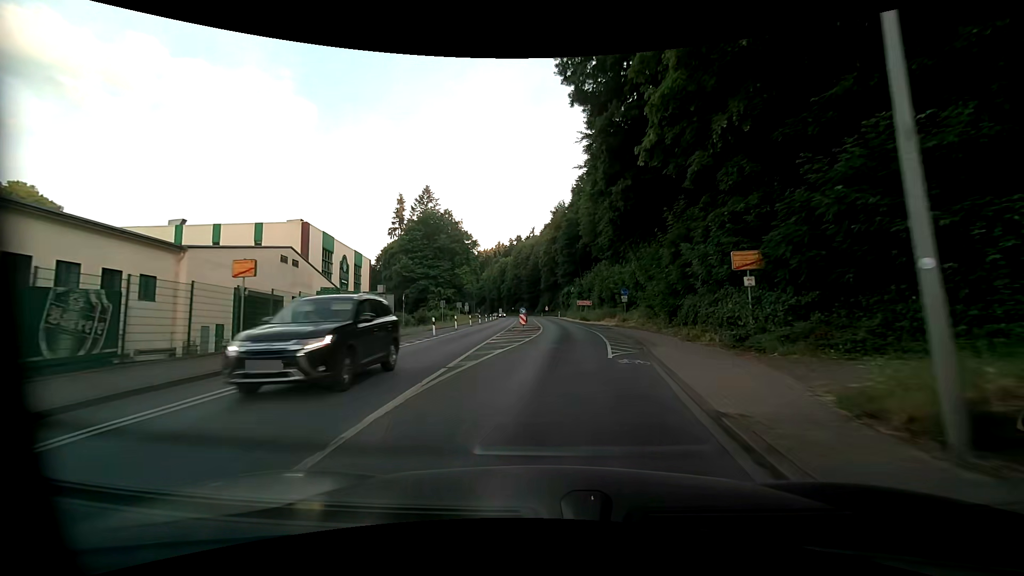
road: primary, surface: asphalt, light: Day
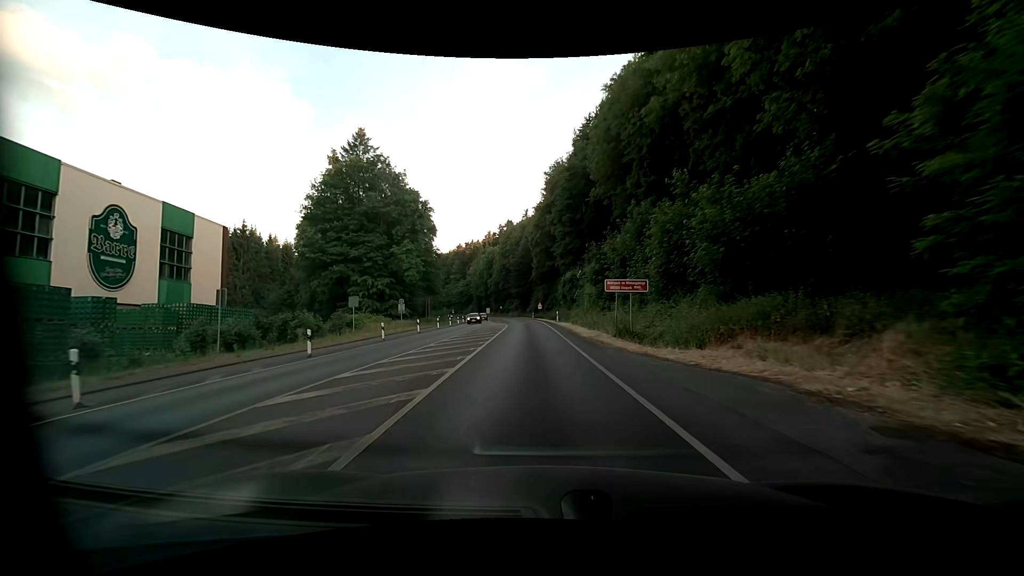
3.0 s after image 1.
(+1.4, +40.6) m; 0°
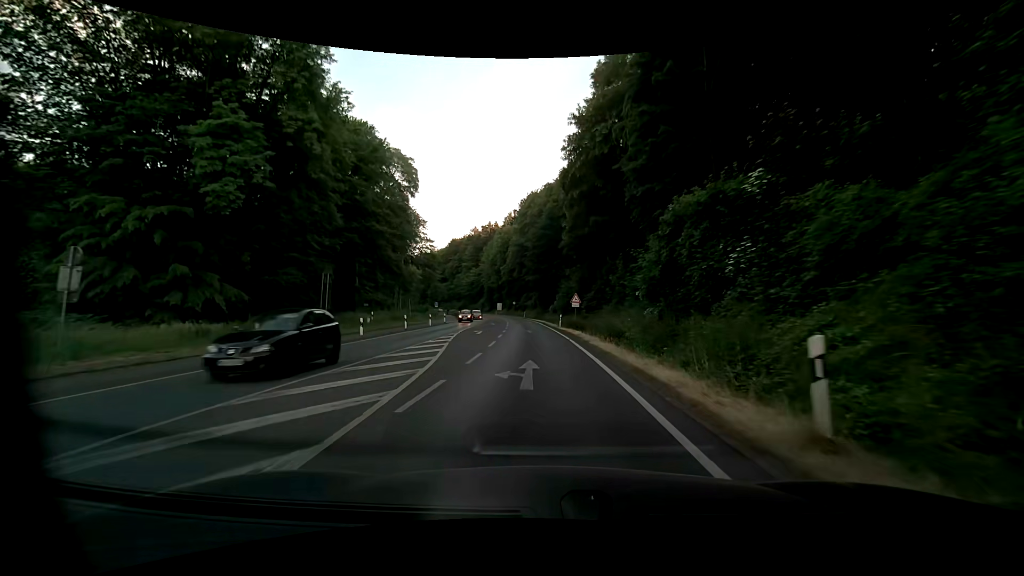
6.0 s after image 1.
(-1.5, +44.2) m; -3°
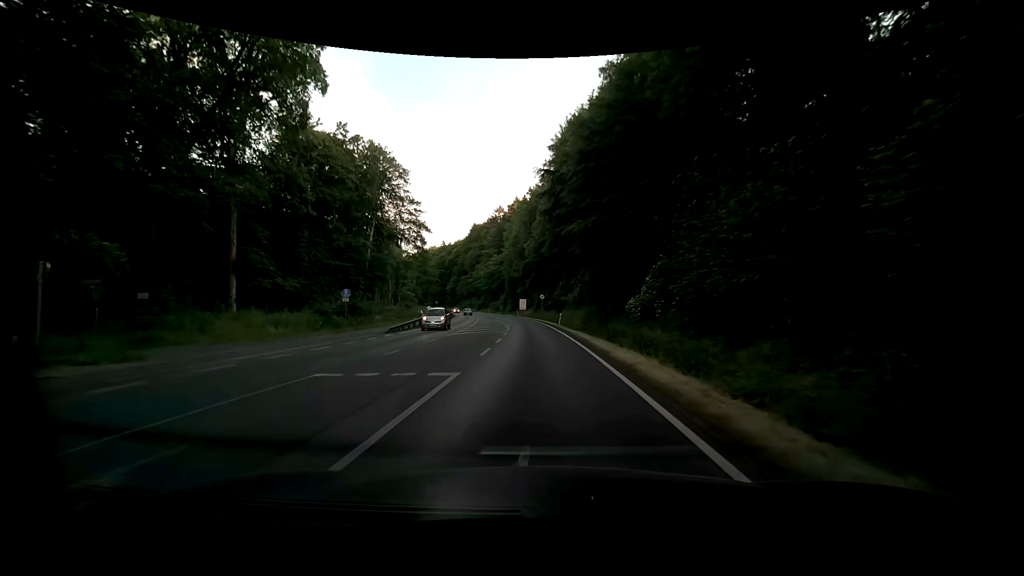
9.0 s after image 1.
(-1.5, +49.1) m; -4°
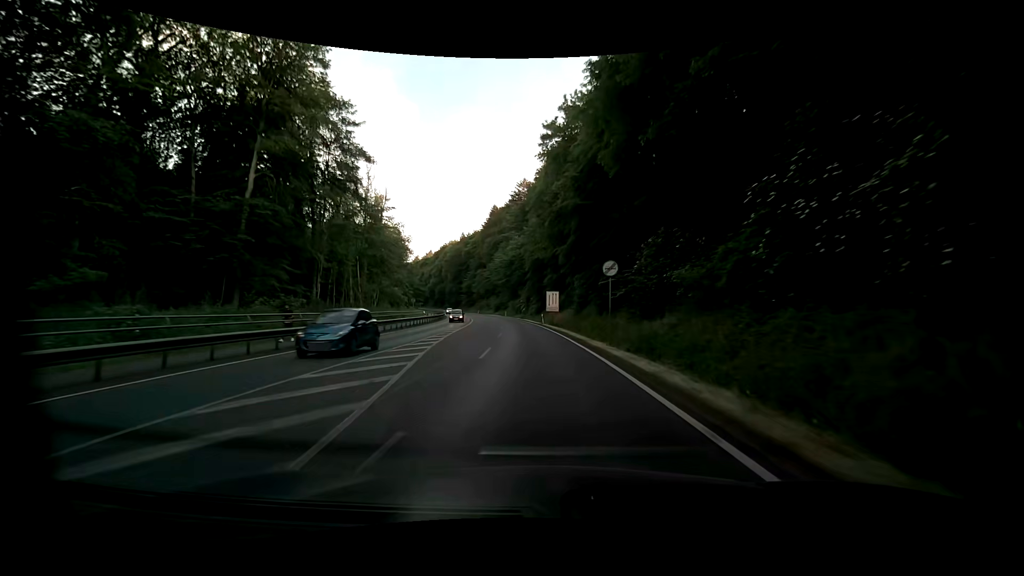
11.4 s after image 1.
(-1.6, +44.2) m; -3°
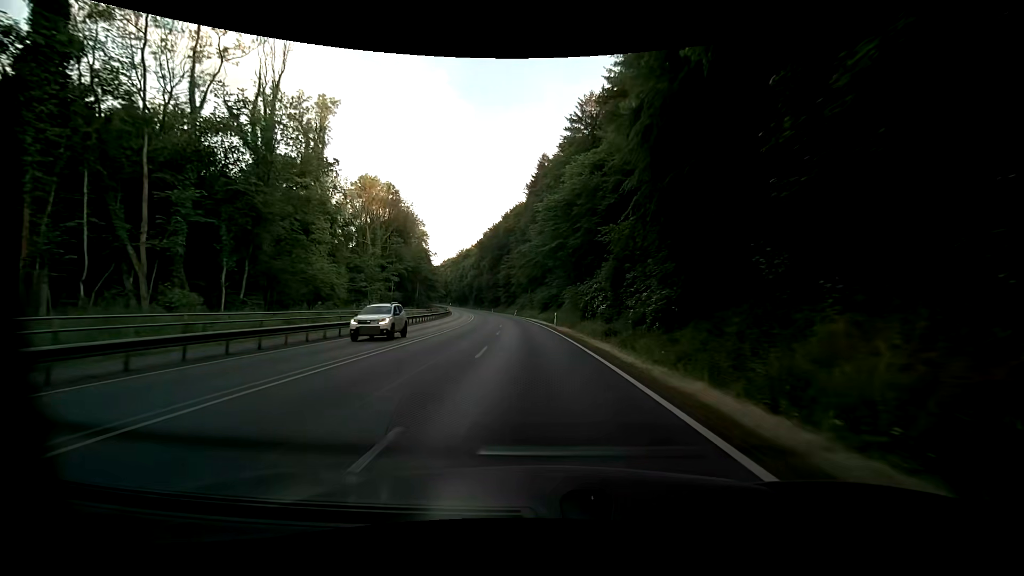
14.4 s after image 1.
(-4.4, +60.5) m; -7°
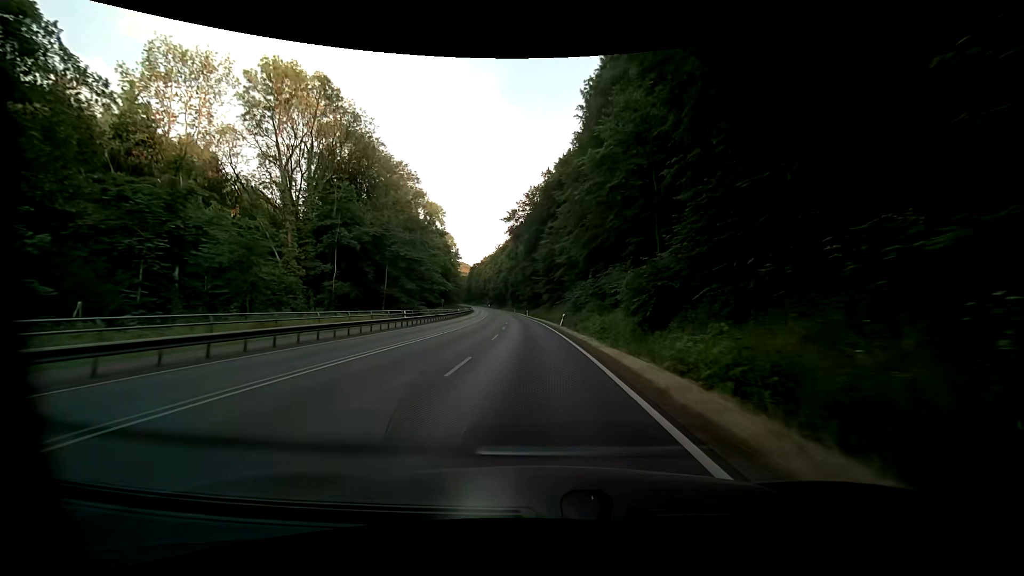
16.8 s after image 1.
(-2.8, +52.2) m; -6°
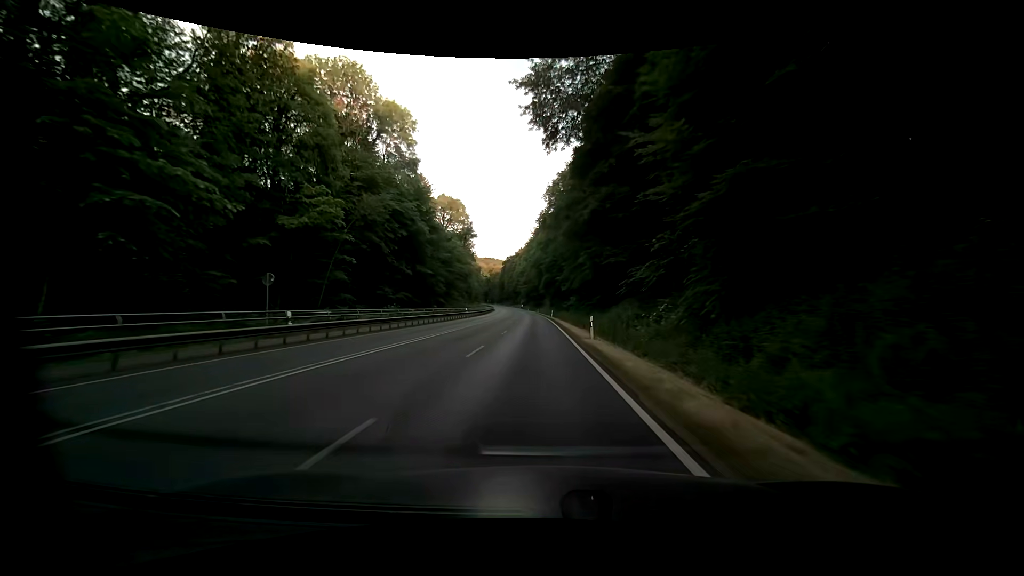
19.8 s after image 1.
(-3.1, +68.8) m; -4°
(0, +10) (0, +20) (0, +30) (-1, +40) (-1, +50) (-1, +60) (-2, +70) (-2, +80) (-3, +90) (-3, +100) m
